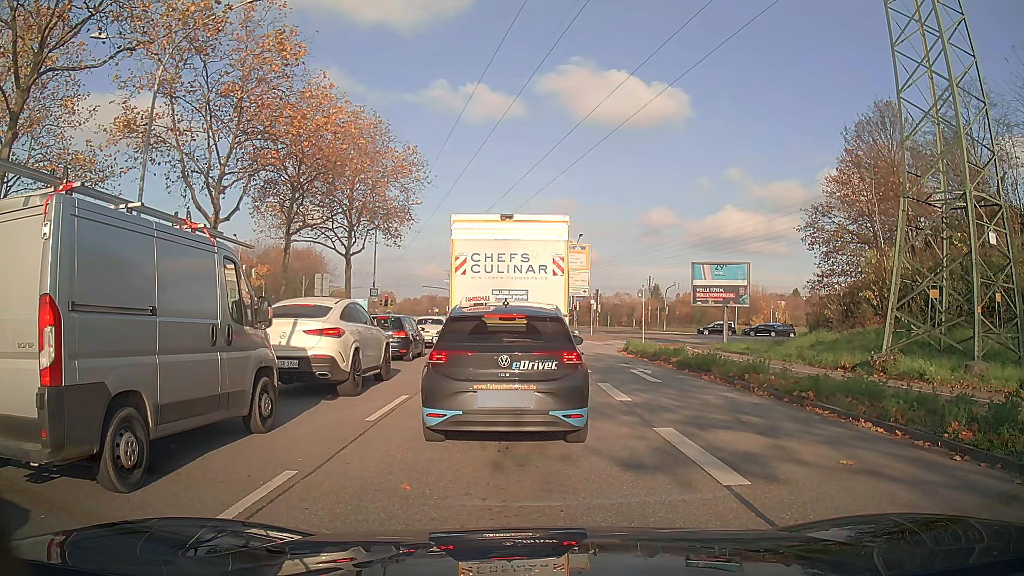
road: primary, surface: asphalt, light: Day
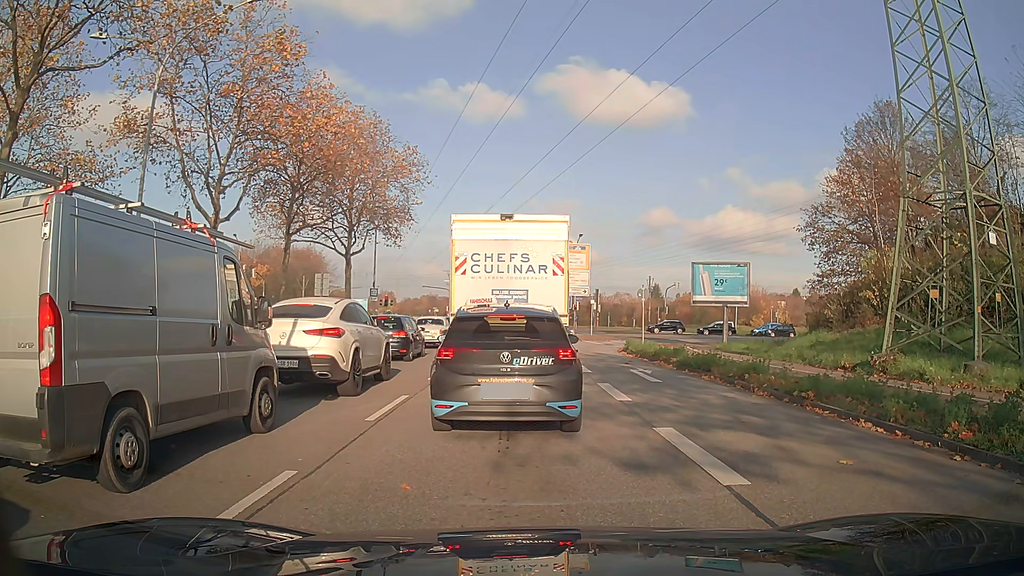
(0.0, 0.0) m; 0°
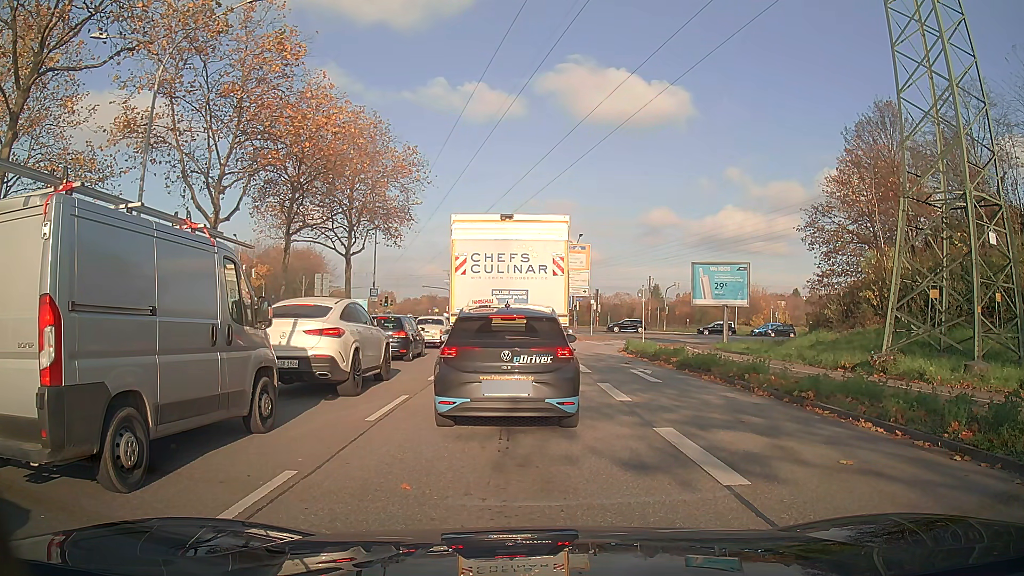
(0.0, 0.0) m; 0°
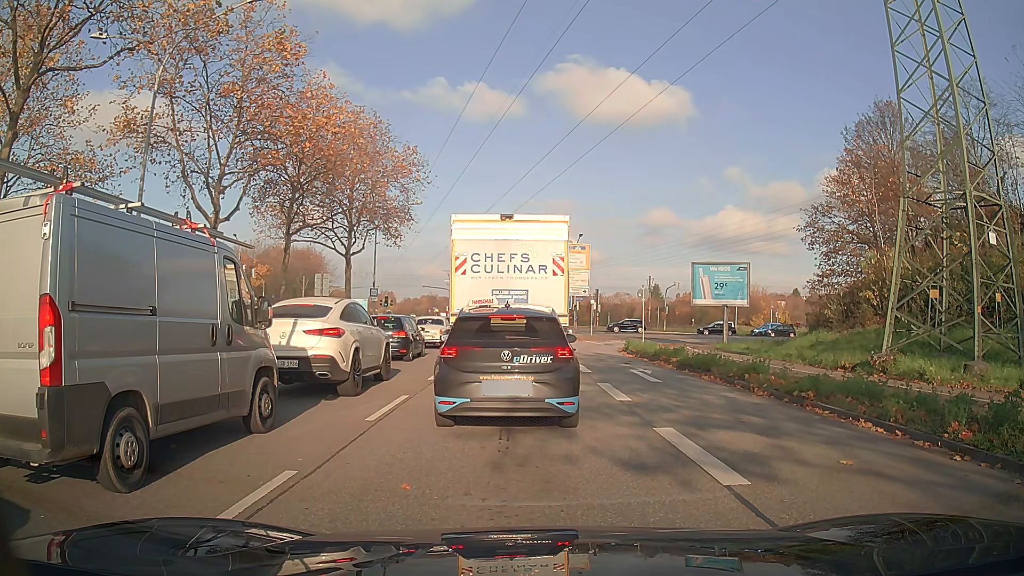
(0.0, 0.0) m; 0°
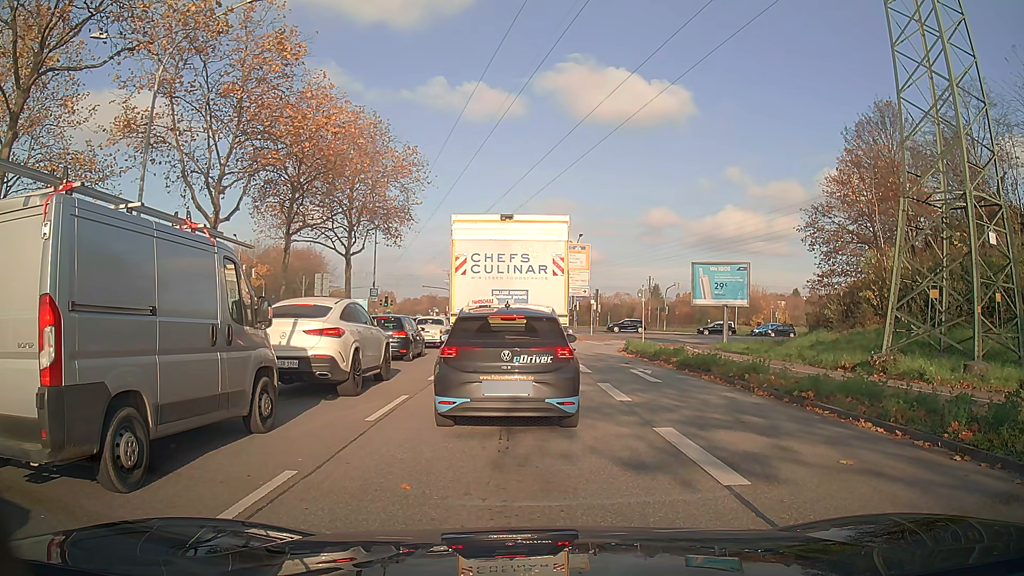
(0.0, 0.0) m; 0°
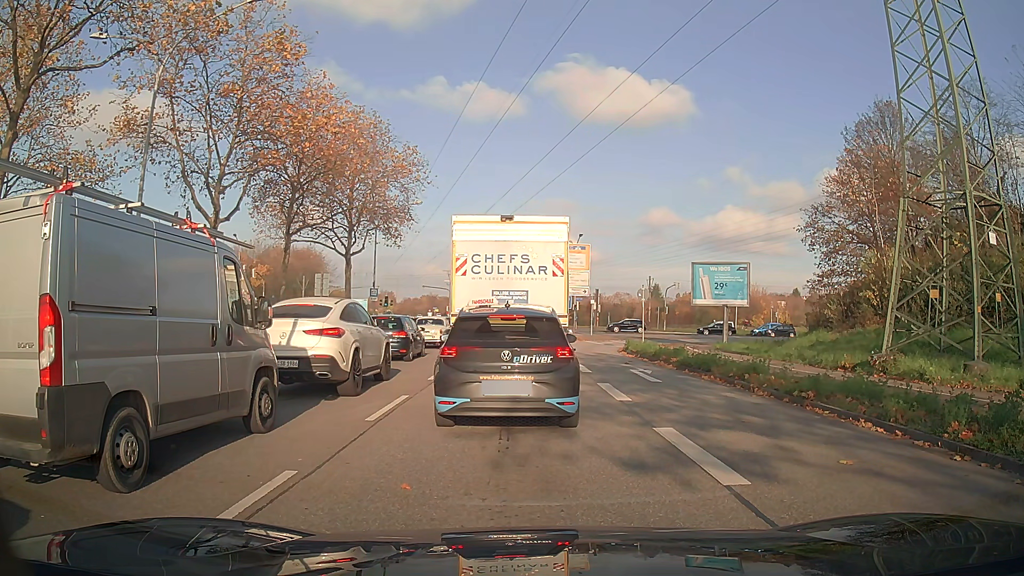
(0.0, 0.0) m; 0°
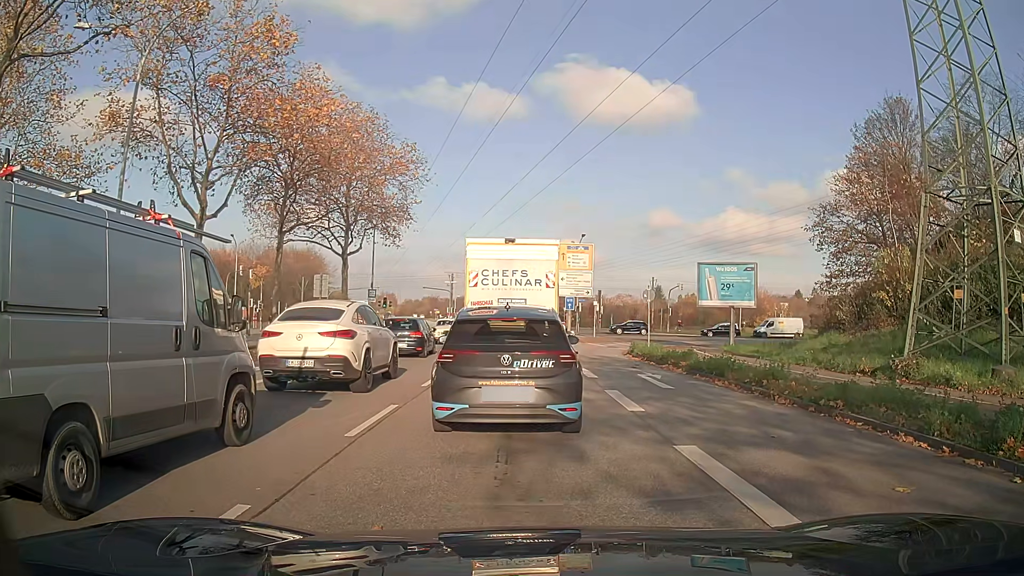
(0.0, +1.1) m; 0°
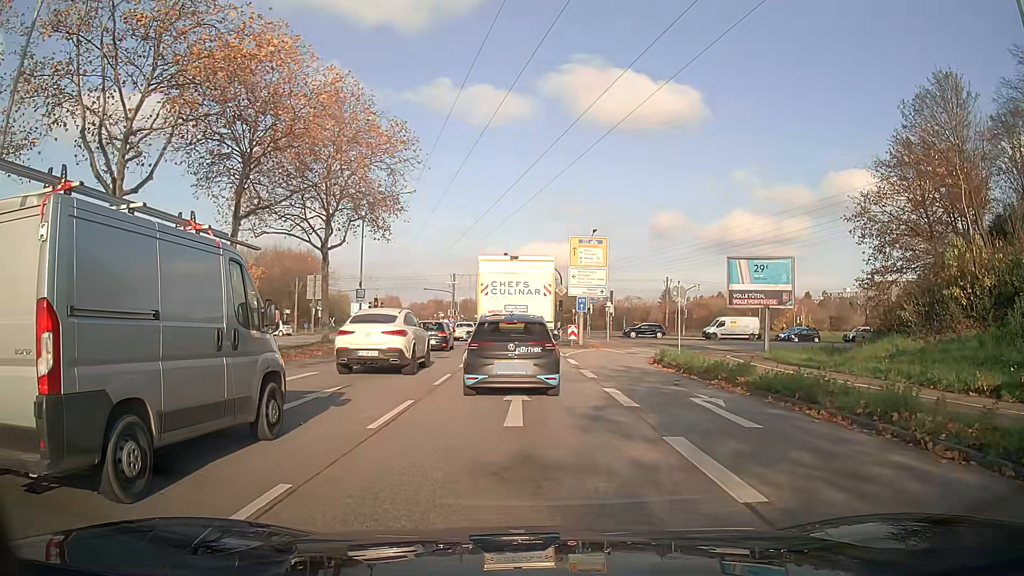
(-0.1, +5.5) m; -1°
